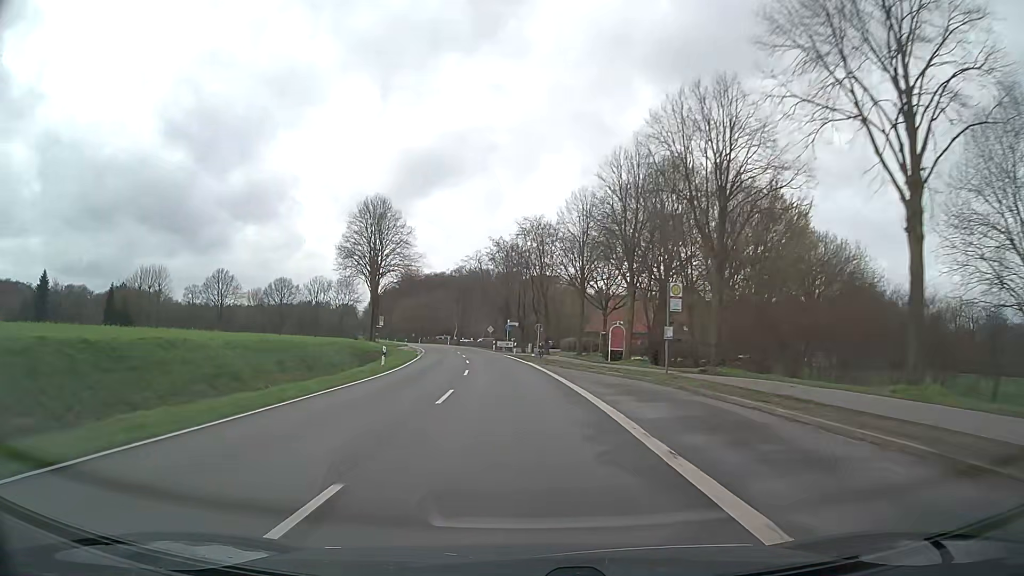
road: secondary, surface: asphalt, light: Day
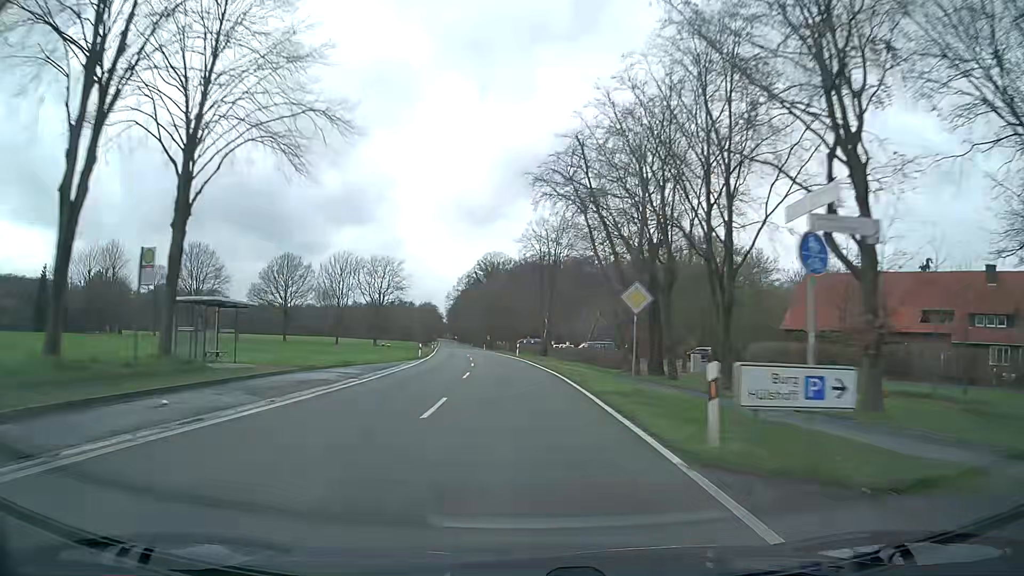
(-4.3, +62.7) m; -8°
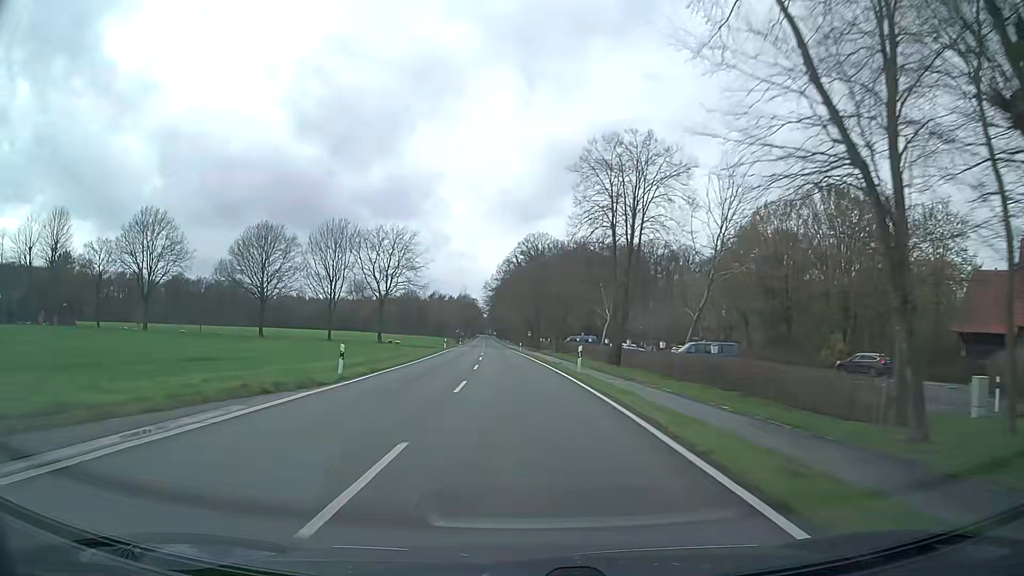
(-1.2, +31.4) m; -4°
(0, +10) (0, +20) (-1, +30) (-1, +40) (-2, +50) (-2, +60) (-3, +70) (-4, +80) (-4, +90) (-5, +100) m
